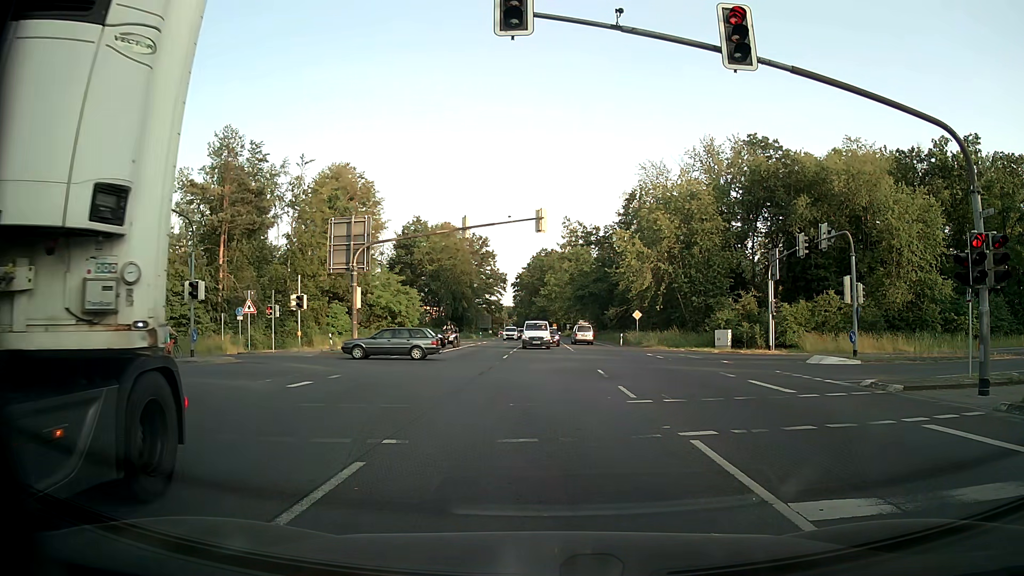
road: primary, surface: asphalt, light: Day
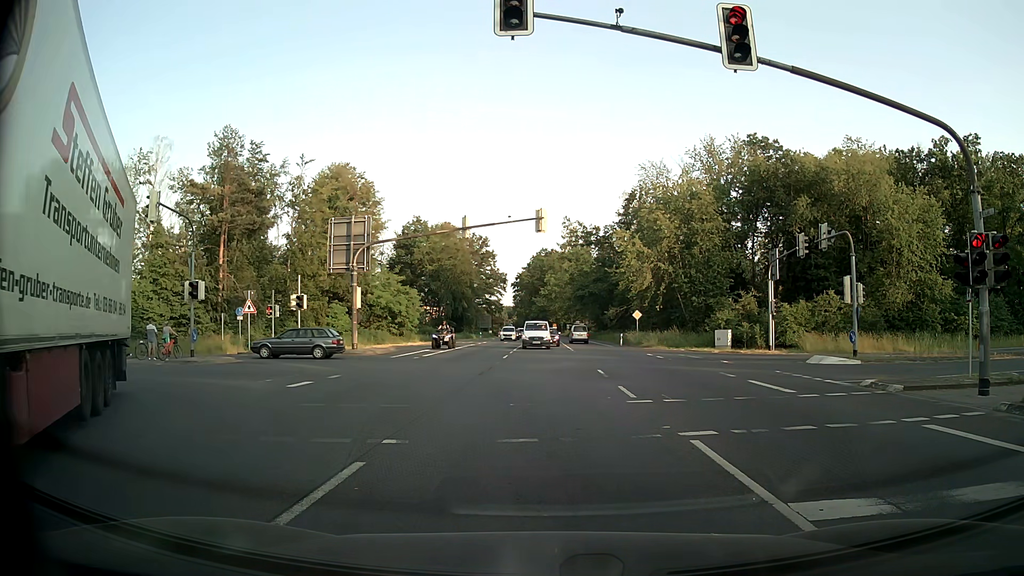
(0.0, 0.0) m; 0°
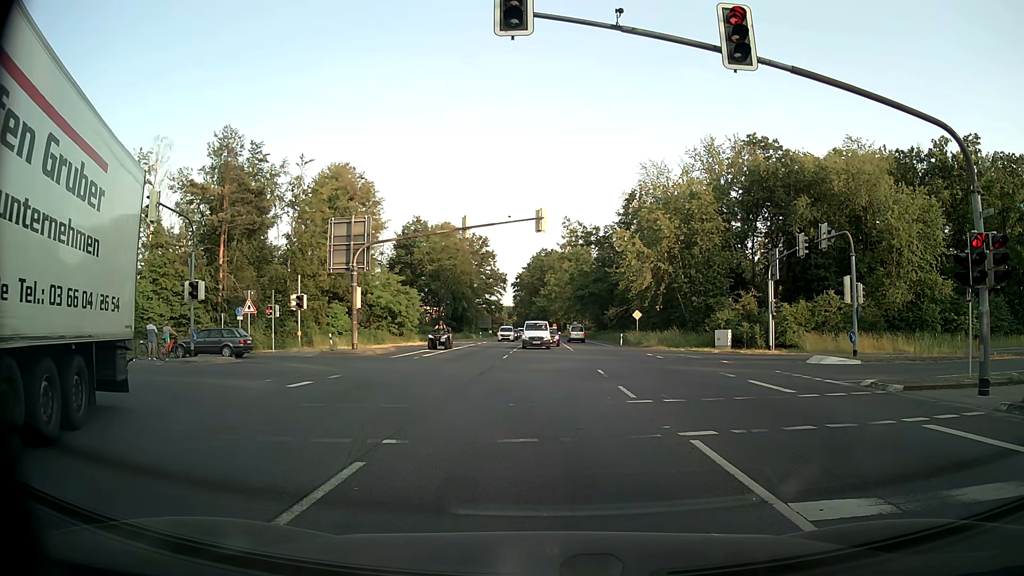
(0.0, 0.0) m; 0°
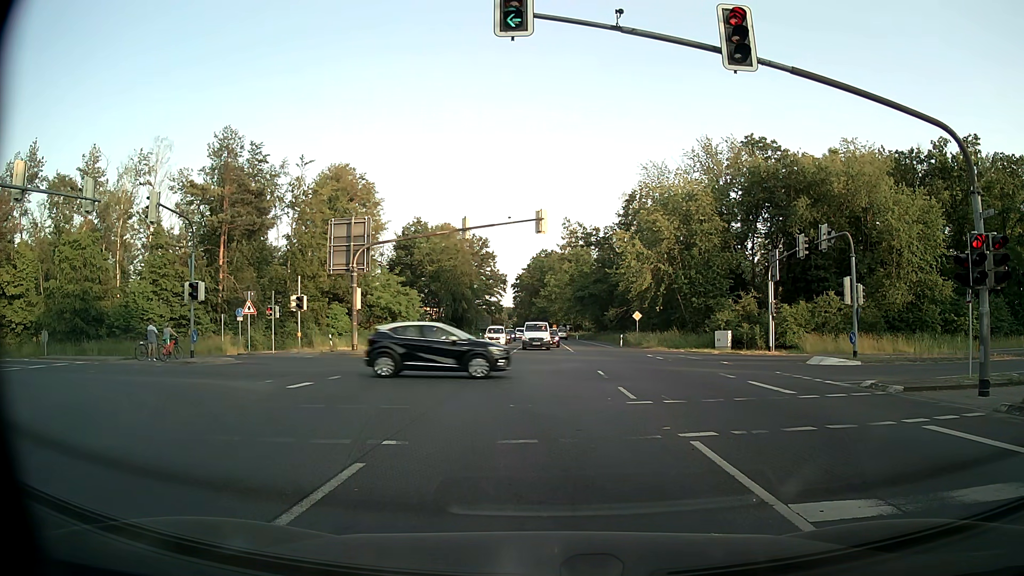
(0.0, 0.0) m; 0°
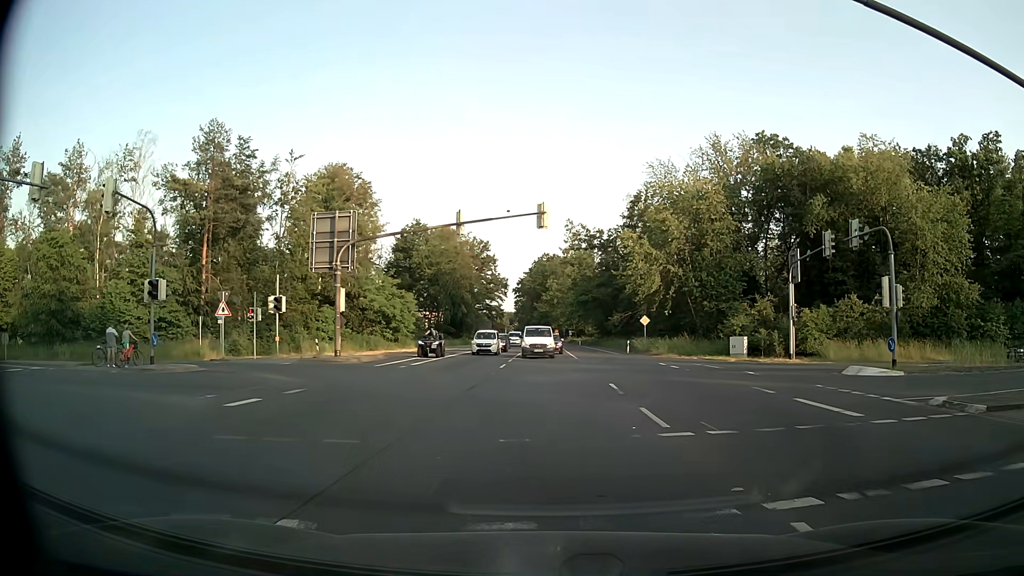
(0.0, +3.8) m; -1°
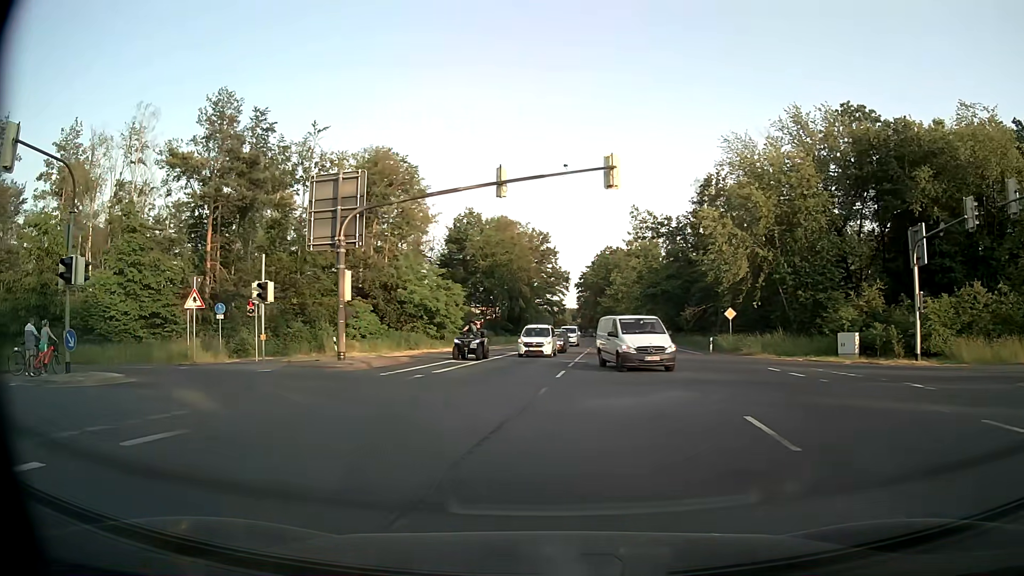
(-0.1, +8.8) m; -5°
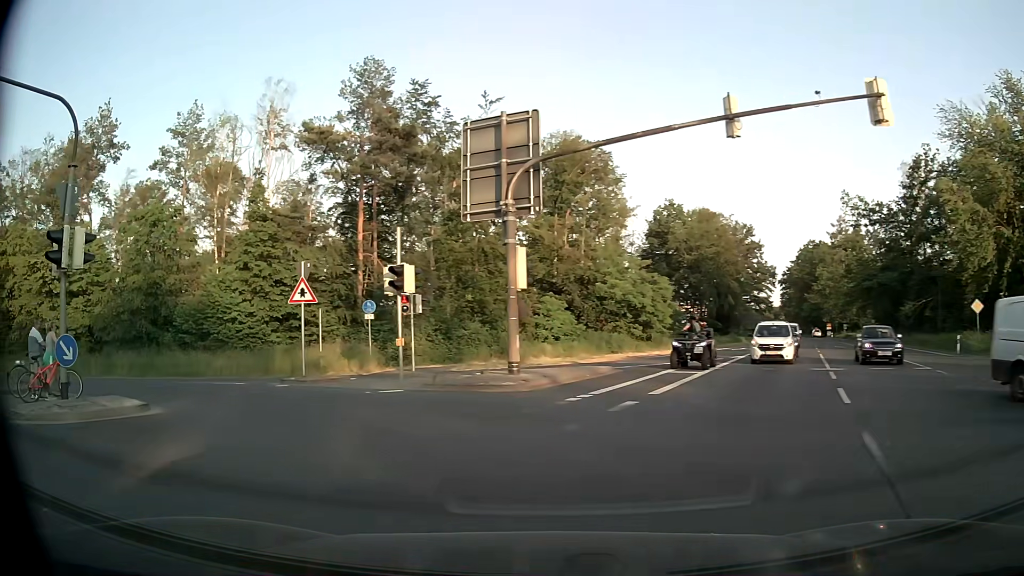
(-1.0, +7.8) m; -16°
